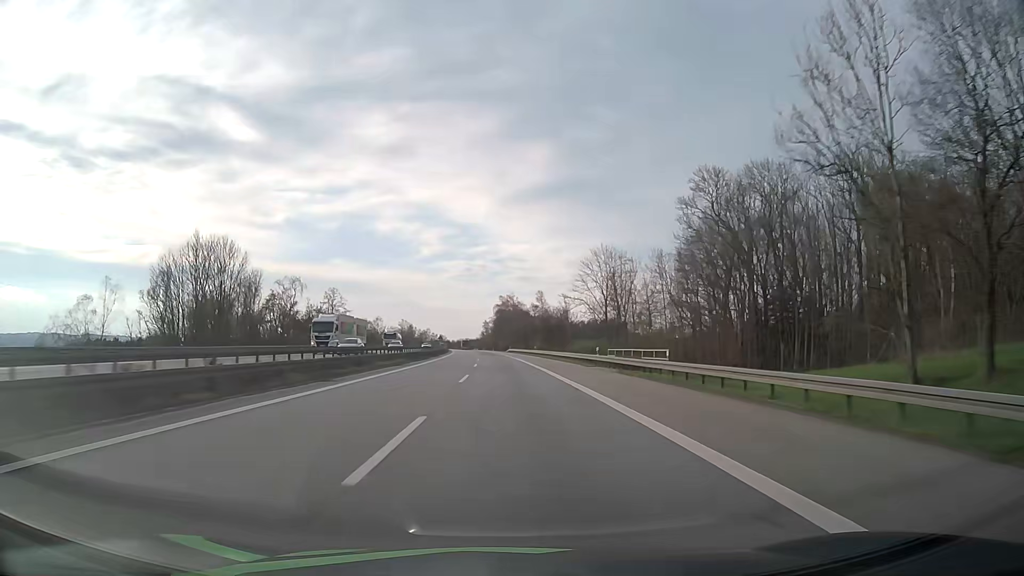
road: motorway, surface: asphalt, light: Day
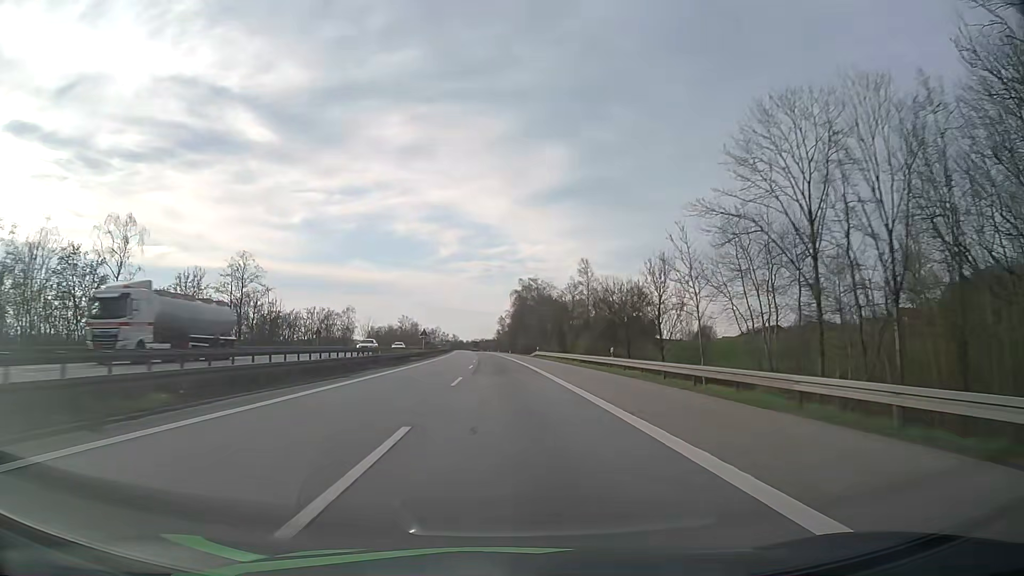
(-0.8, +56.5) m; -1°
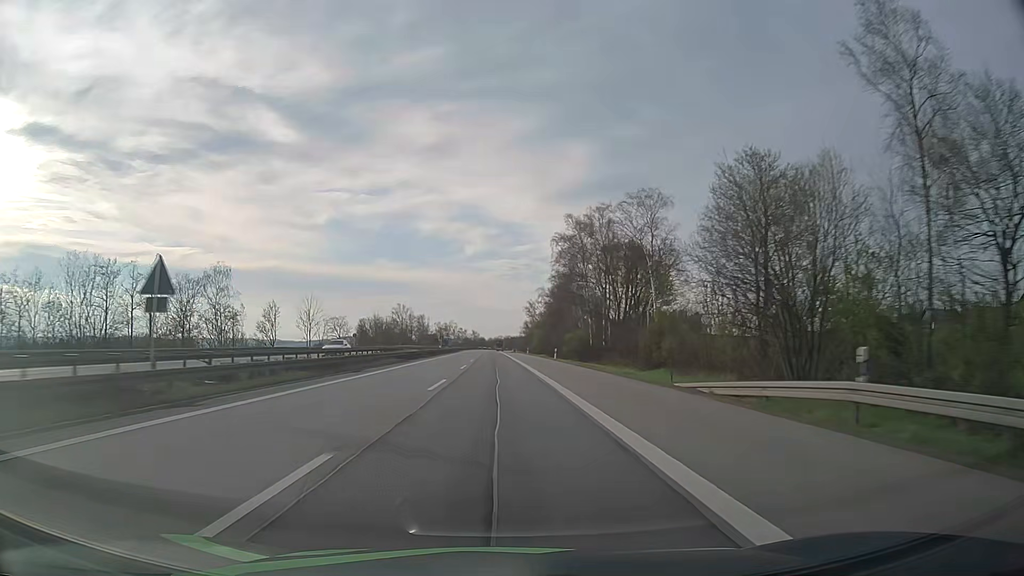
(-1.3, +75.5) m; -2°
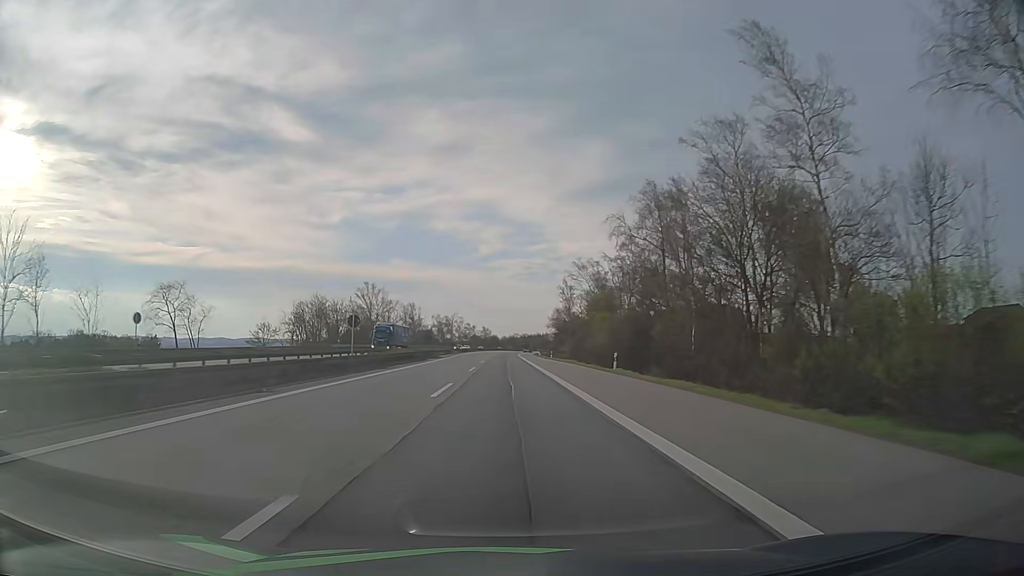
(-1.6, +76.1) m; -2°
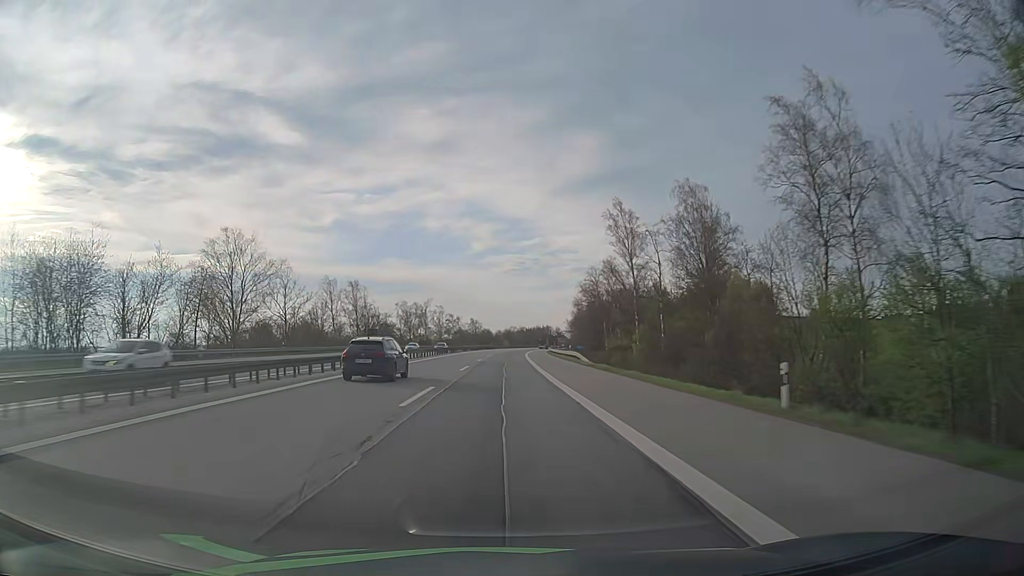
(+0.5, +75.8) m; +1°
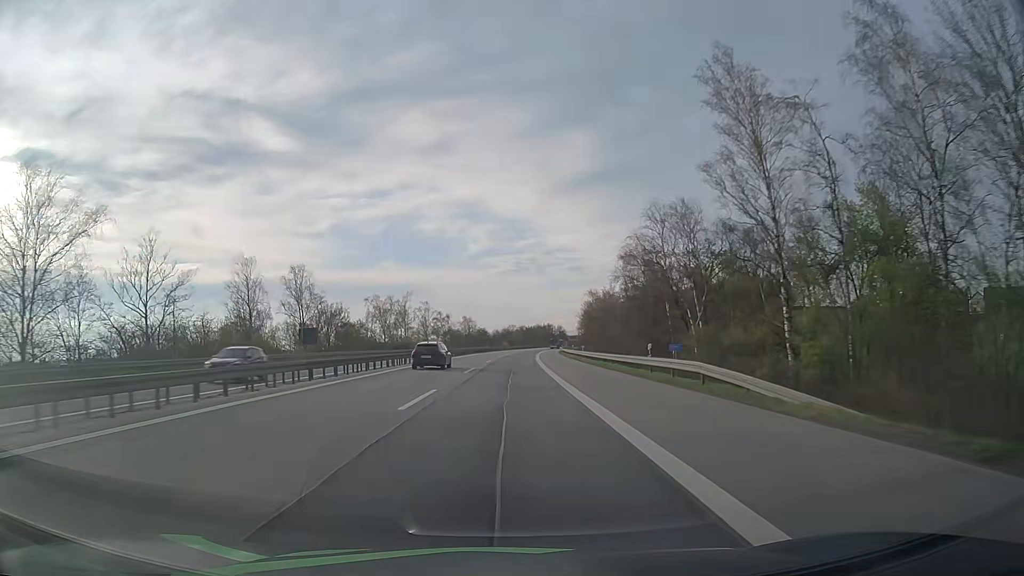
(-0.1, +37.0) m; 0°
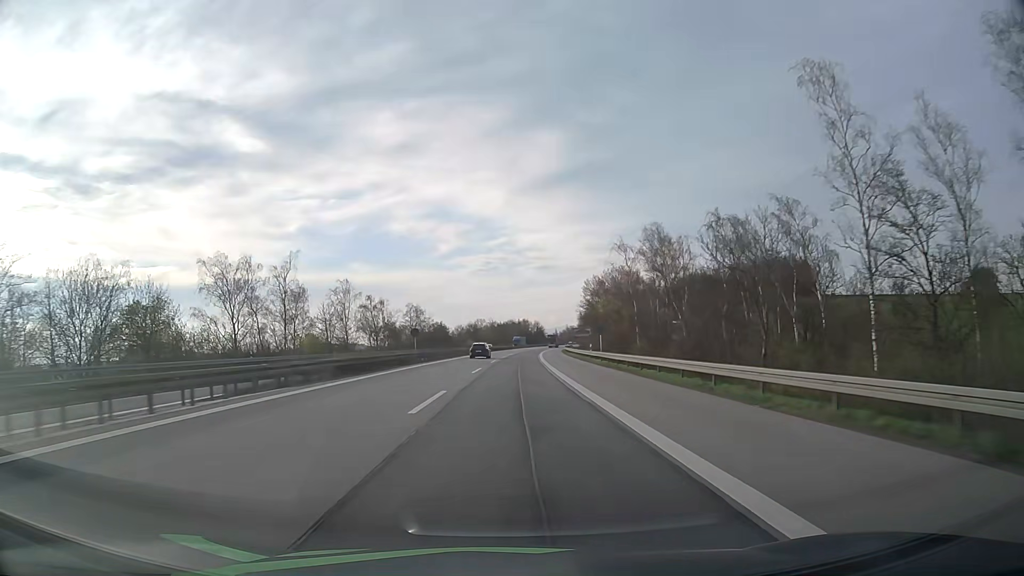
(+1.1, +73.0) m; +2°
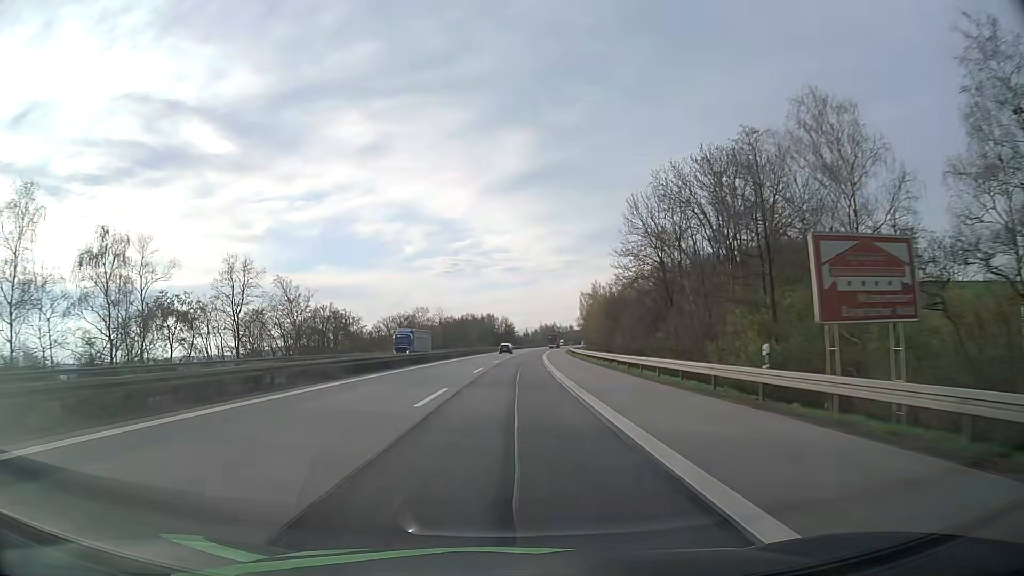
(+2.8, +89.0) m; +3°
(0, +10) (0, +20) (0, +30) (+1, +40) (+1, +50) (+1, +60) (+2, +70) (+2, +80) (+3, +90) (+3, +100) m
